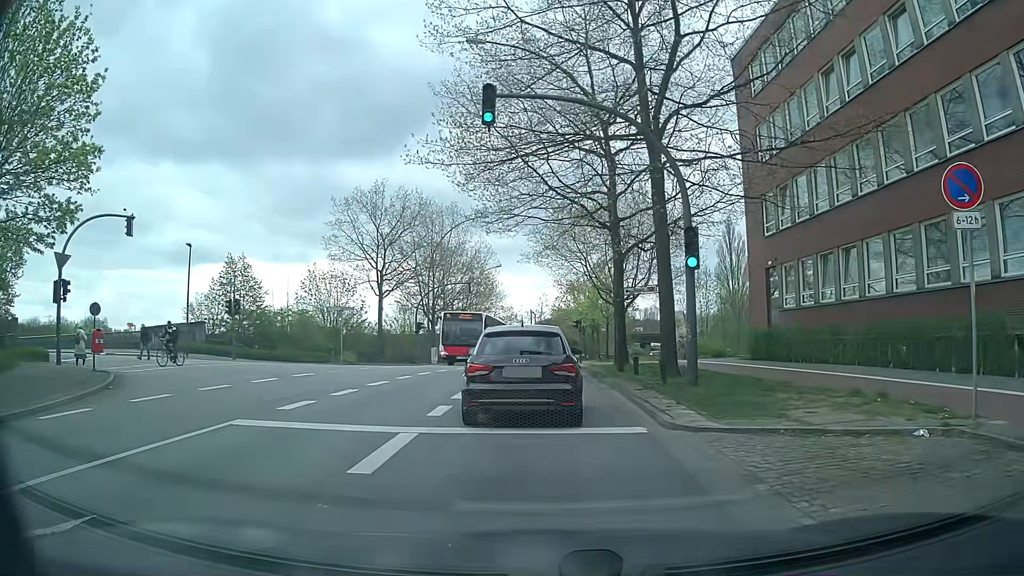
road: secondary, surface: asphalt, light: Day
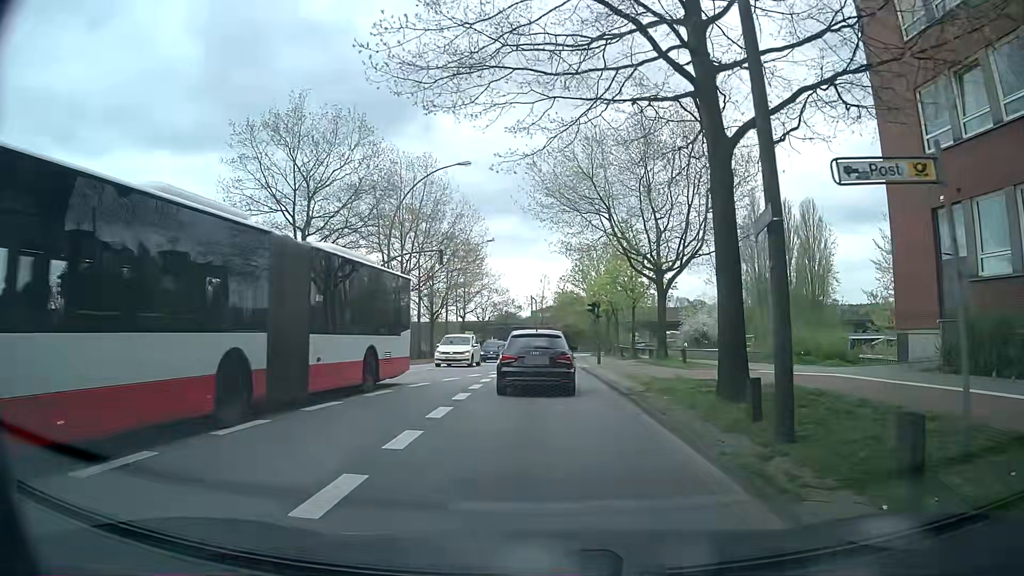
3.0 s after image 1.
(0.0, +15.3) m; 0°
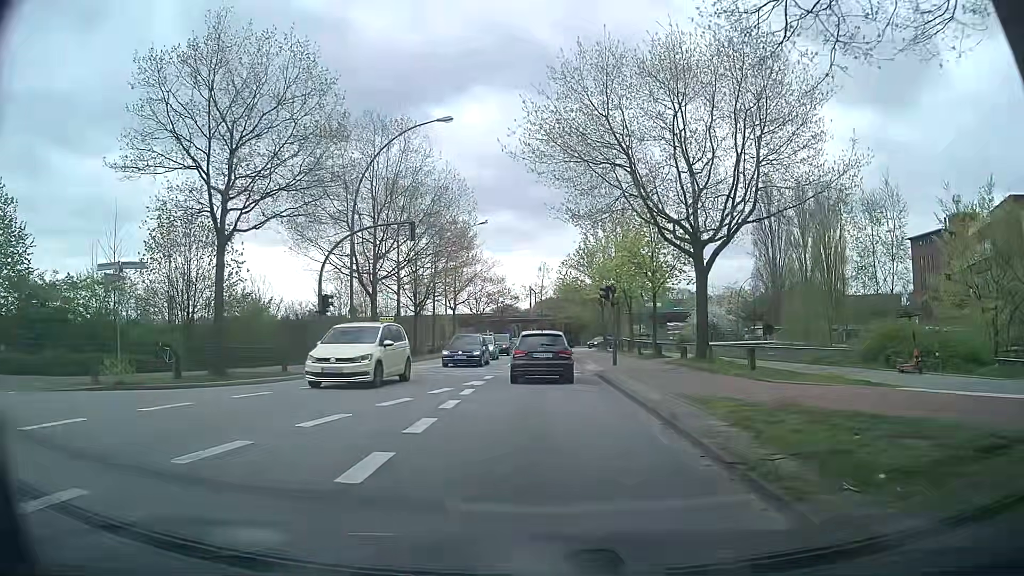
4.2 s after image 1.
(-0.1, +7.9) m; -2°
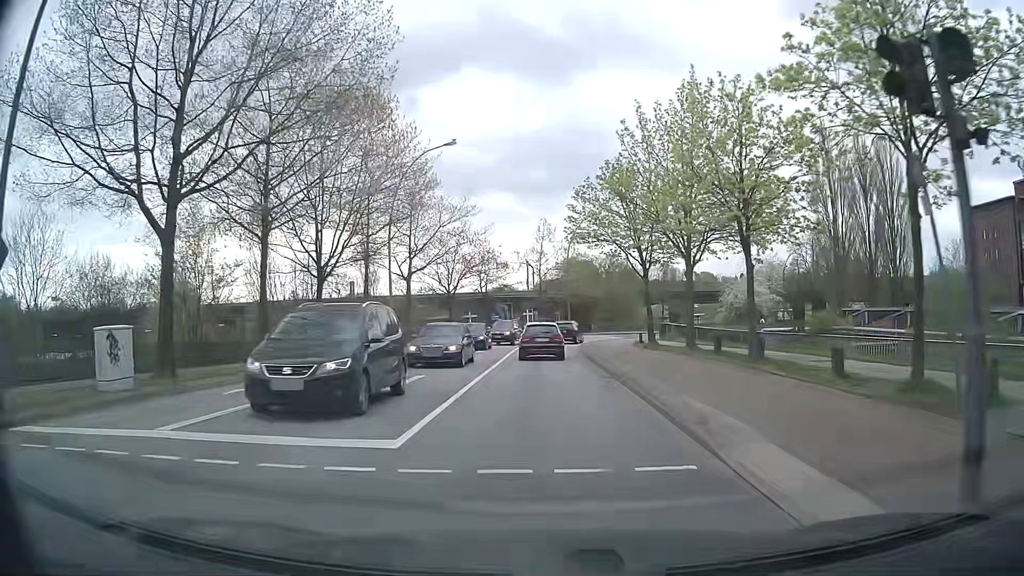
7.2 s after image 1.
(+0.5, +23.9) m; +2°
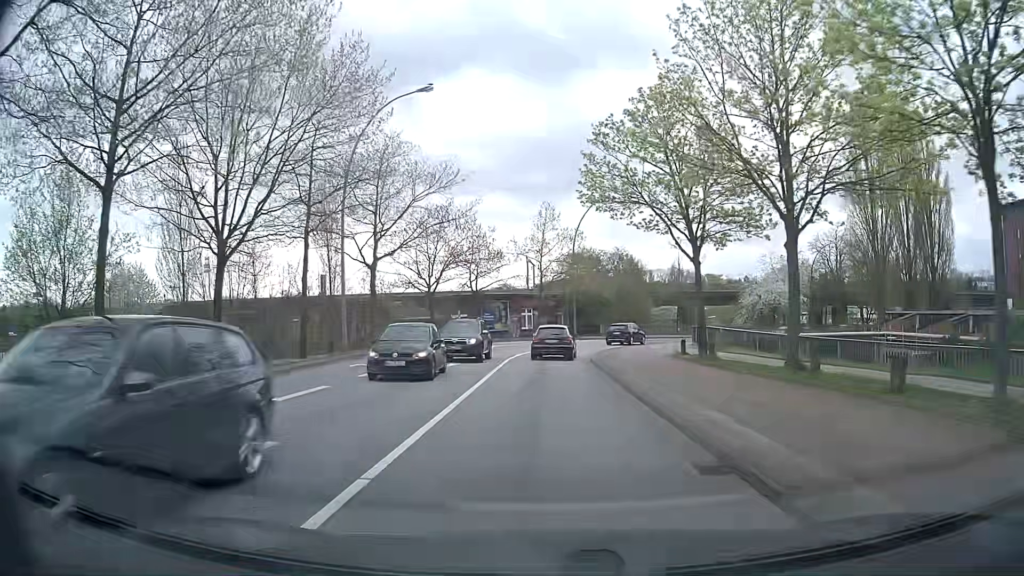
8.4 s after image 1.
(-0.1, +10.3) m; 0°
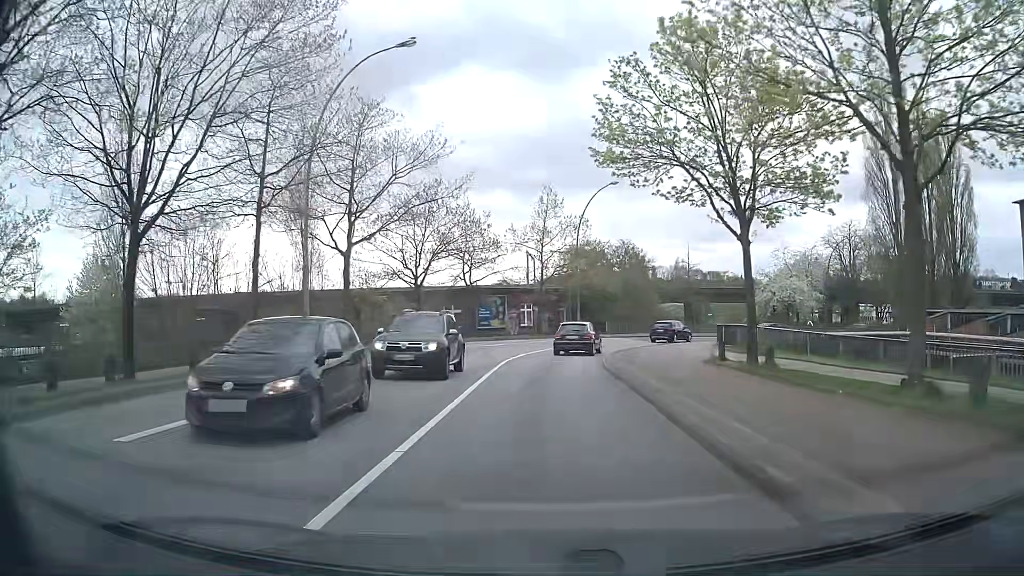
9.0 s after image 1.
(0.0, +5.2) m; 0°
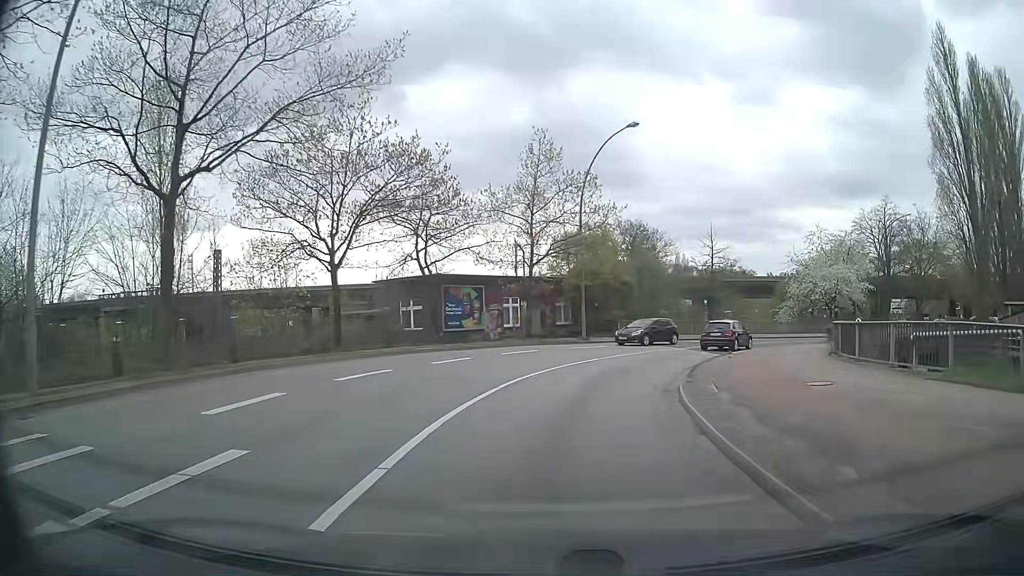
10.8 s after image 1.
(+0.1, +15.6) m; 0°
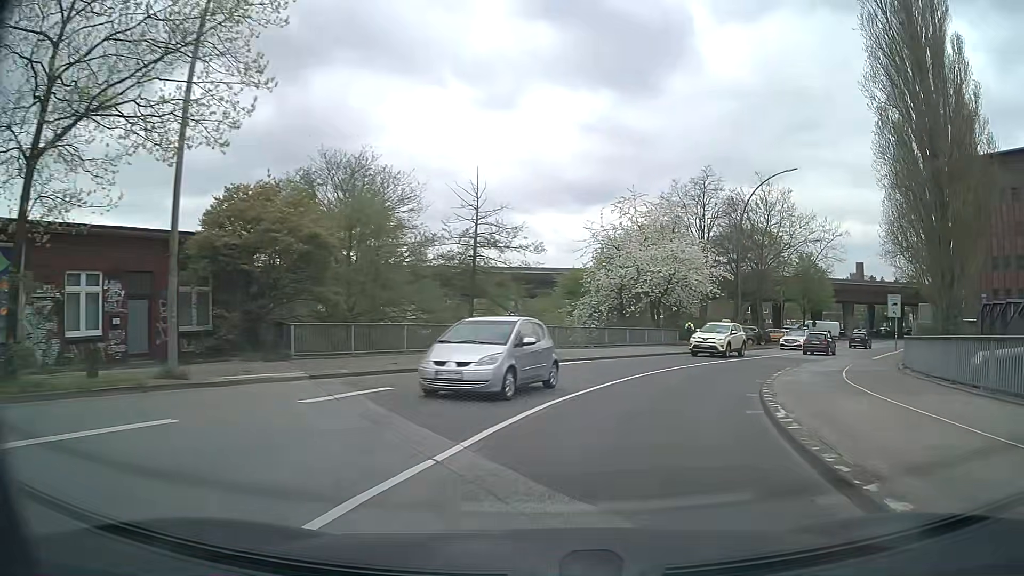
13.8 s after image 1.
(+4.3, +25.4) m; +23°
(+1, +10) (+4, +19) (+9, +28) (+14, +37) (+20, +45) (+26, +53) (+31, +61) (+37, +69) (+44, +77) (+51, +84) m
